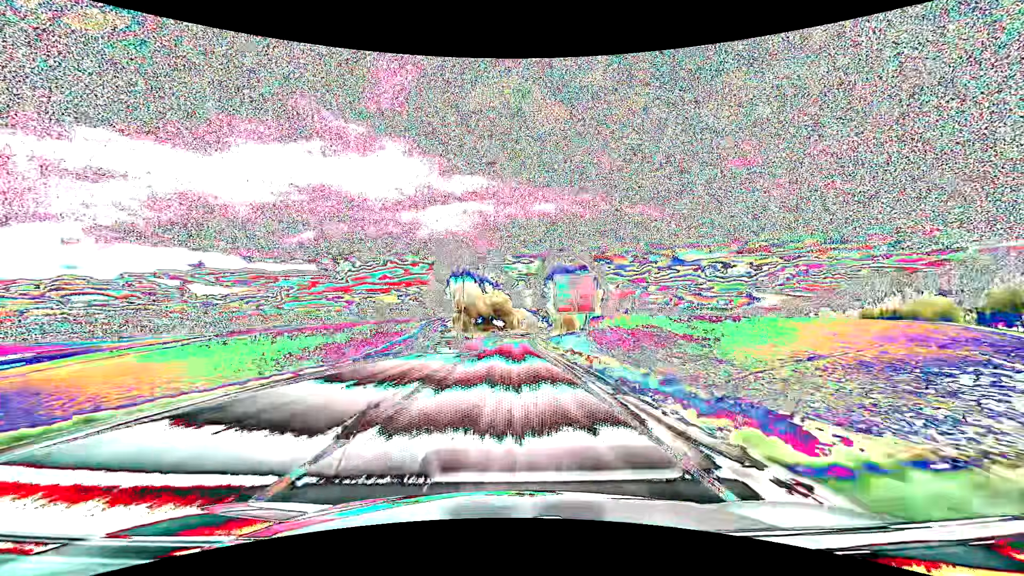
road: primary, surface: asphalt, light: Day
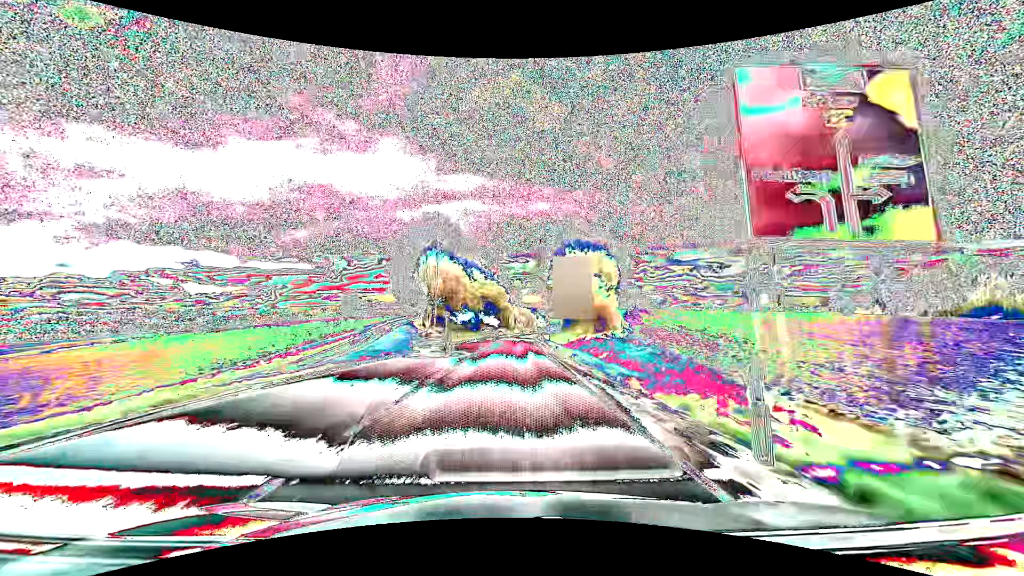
(+0.1, +31.7) m; 0°
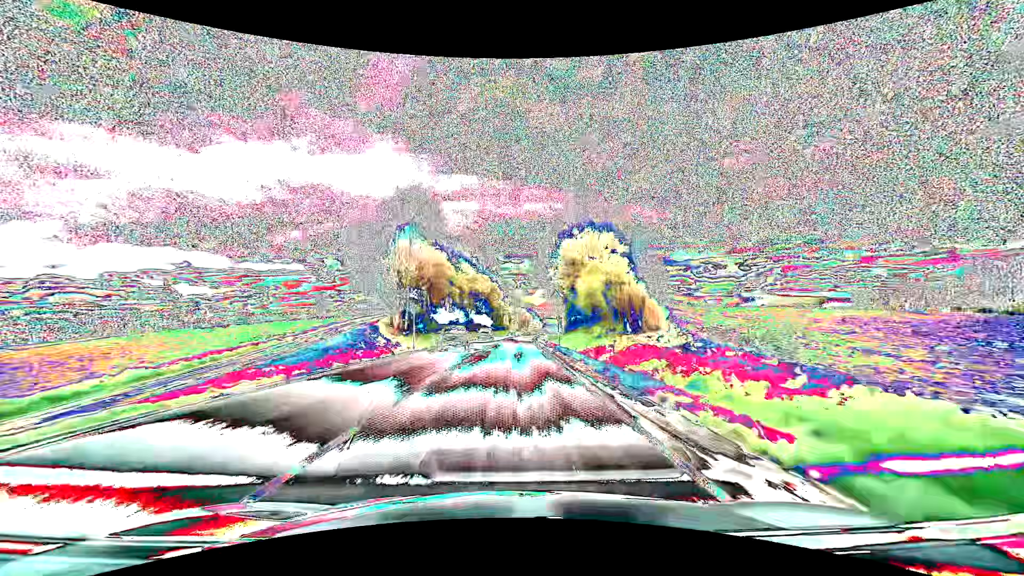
(+0.1, +15.8) m; +1°
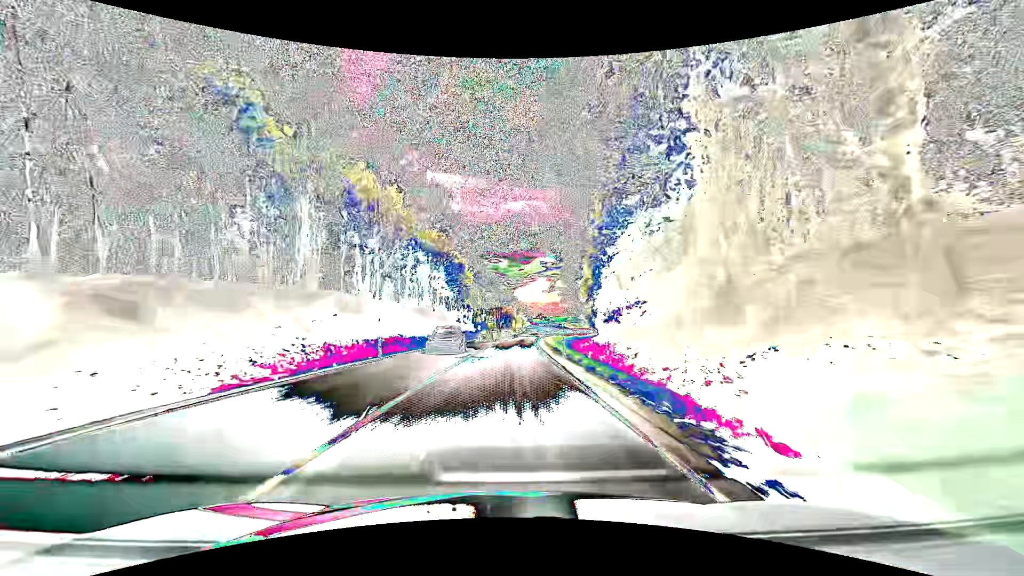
(+1.2, +63.2) m; +2°
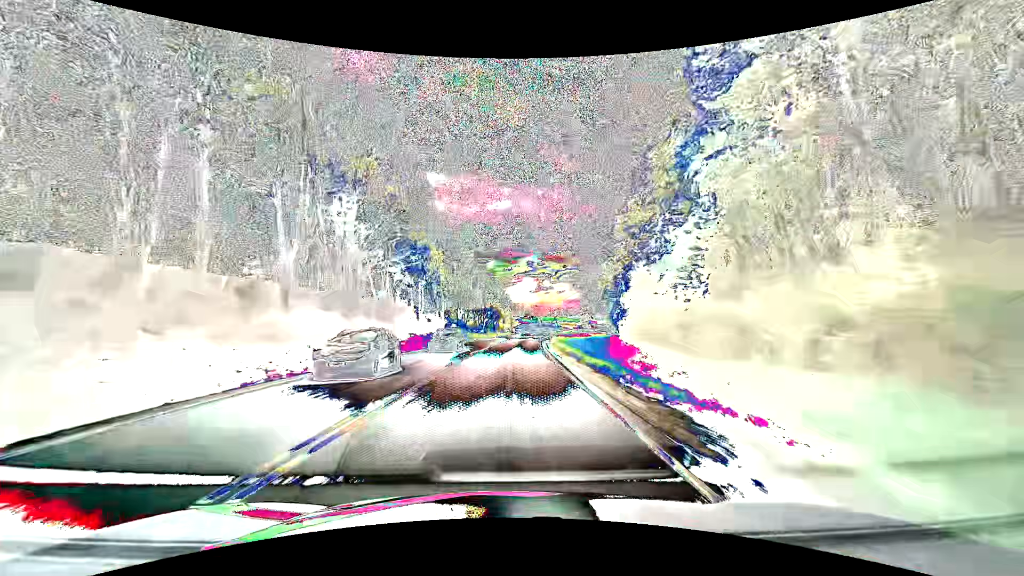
(+0.3, +31.6) m; +1°
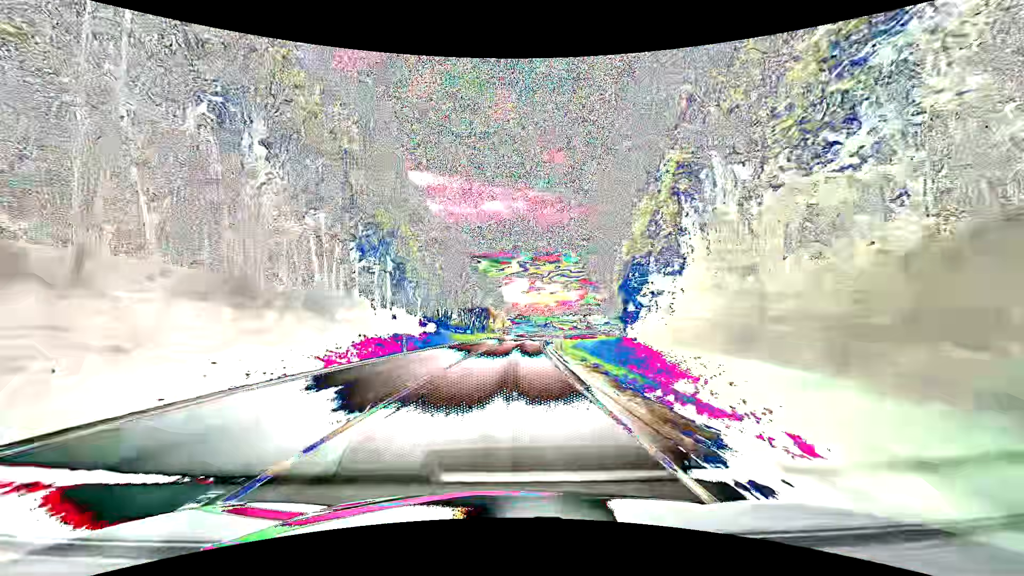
(+0.2, +15.8) m; +1°
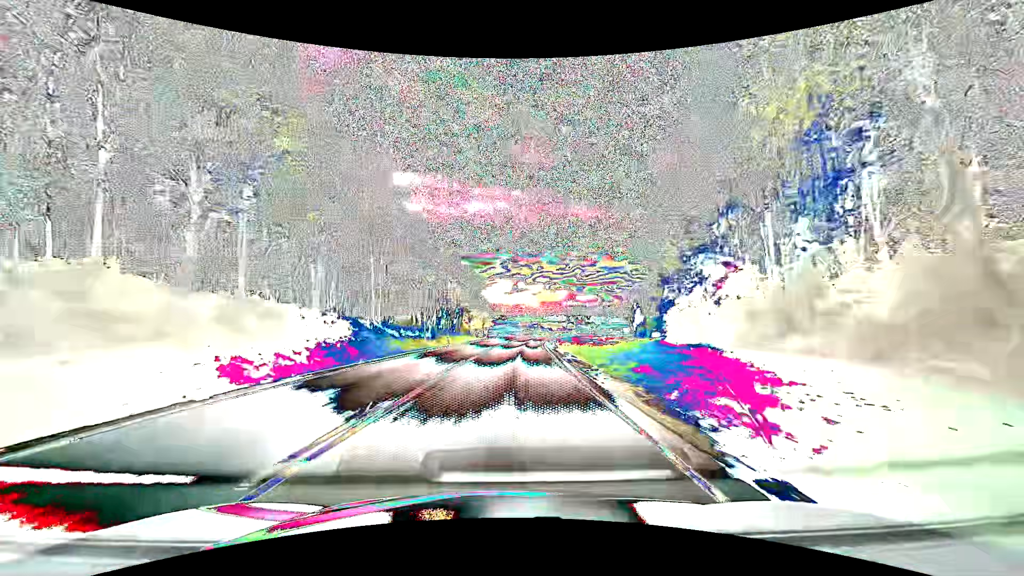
(+0.6, +31.6) m; +2°
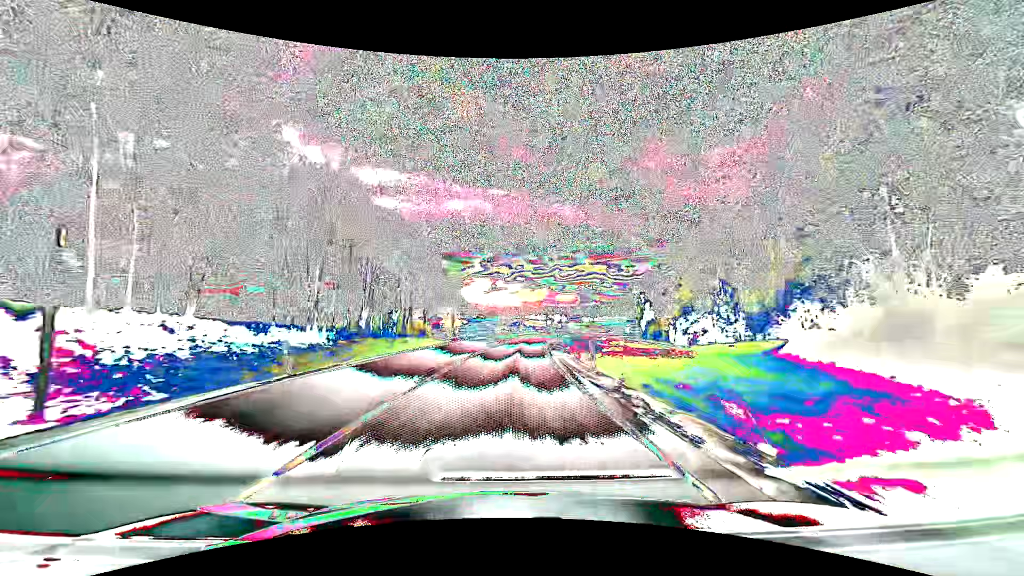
(+0.7, +31.6) m; +3°
(0, +10) (0, +20) (+1, +30) (+1, +40) (+2, +50) (+3, +60) (+4, +70) (+5, +80) (+6, +90) (+7, +100) m
